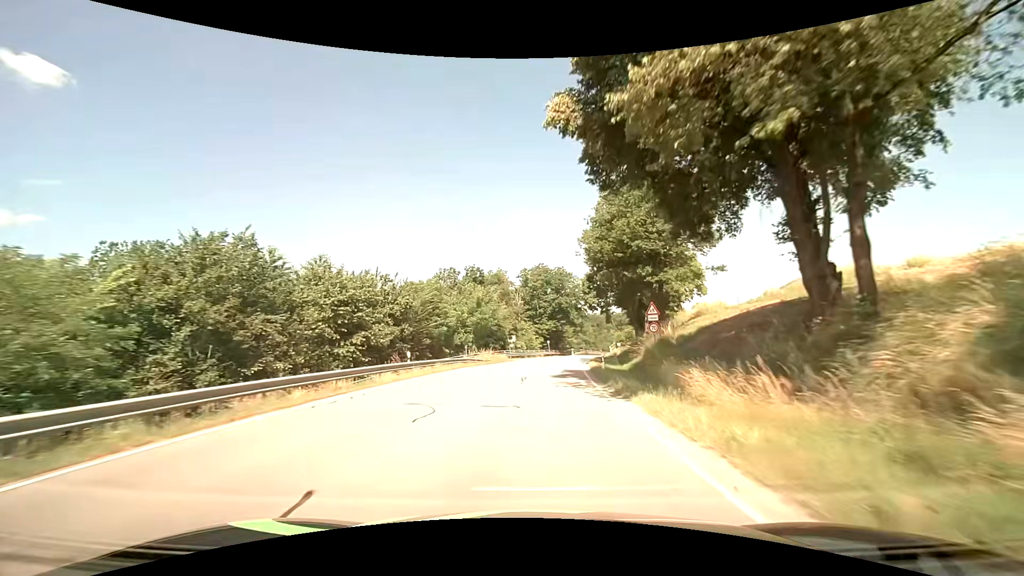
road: secondary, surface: asphalt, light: Day
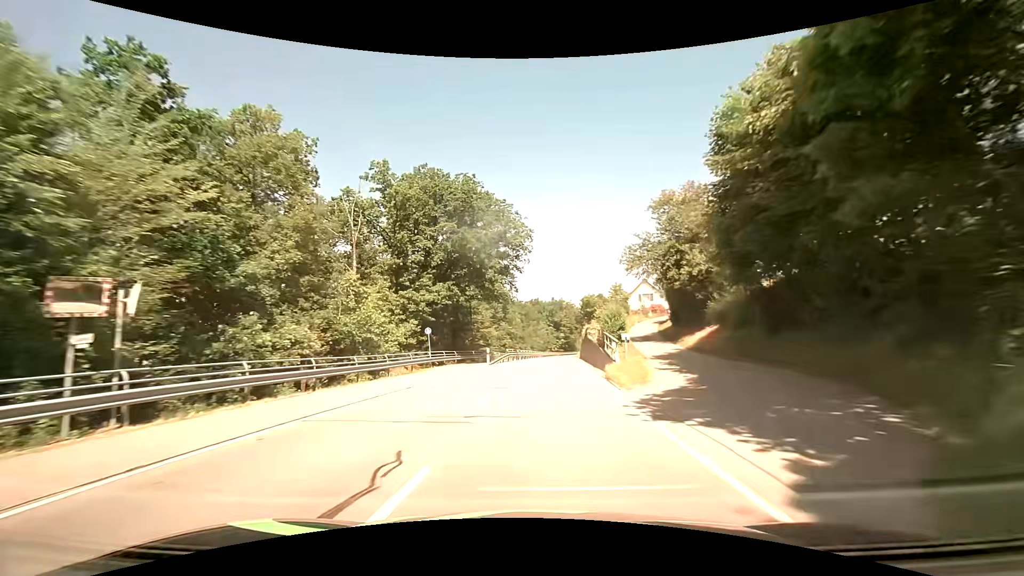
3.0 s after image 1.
(+4.2, +53.8) m; +9°
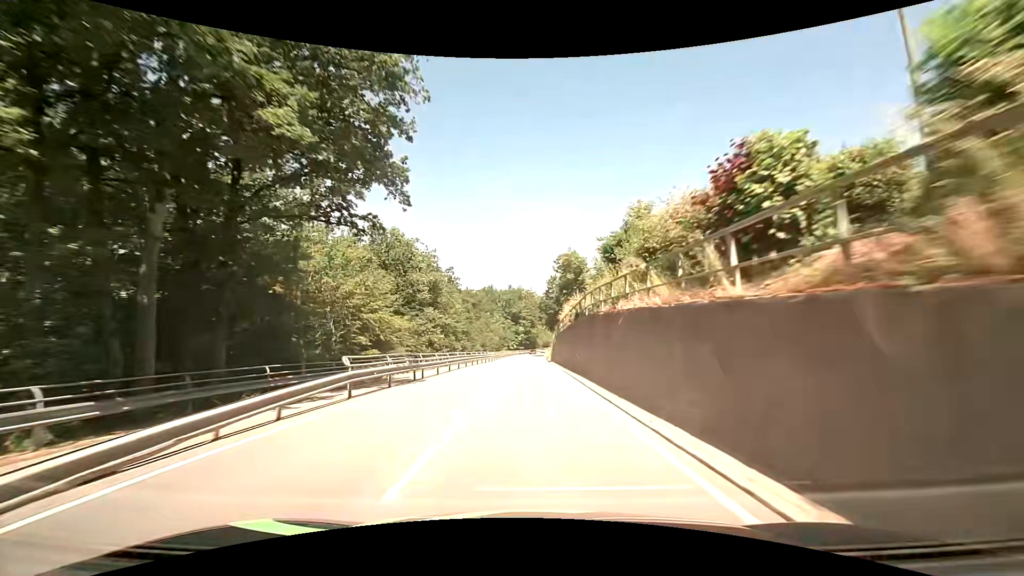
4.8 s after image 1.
(+1.5, +33.0) m; +4°
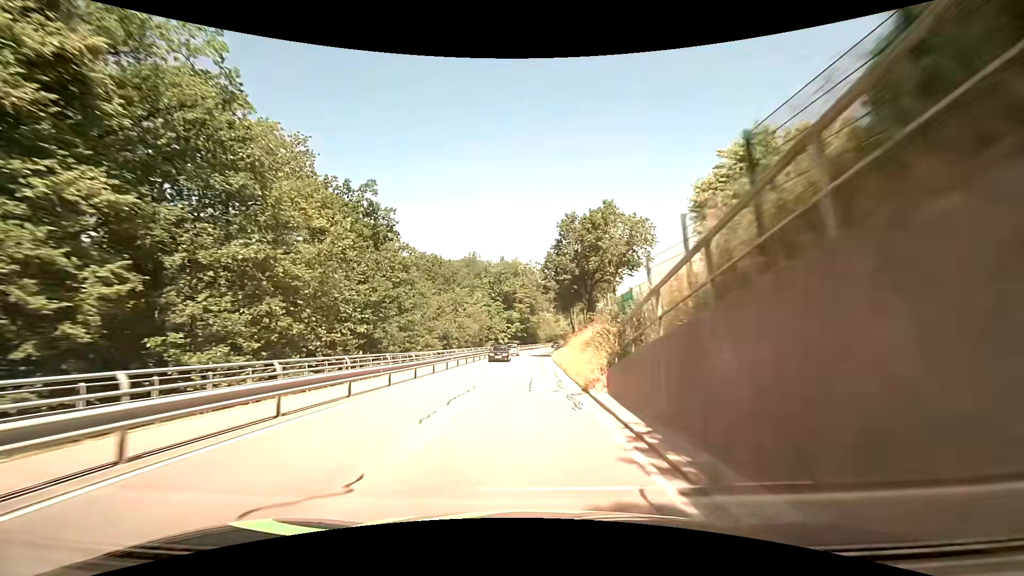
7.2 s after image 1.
(+0.5, +45.3) m; 0°
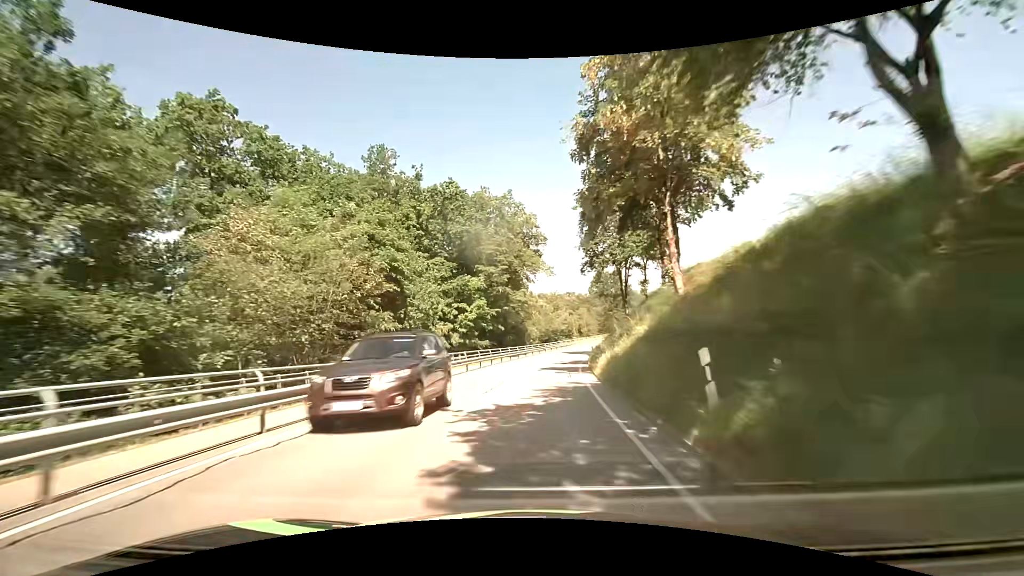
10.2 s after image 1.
(+0.6, +57.3) m; +1°
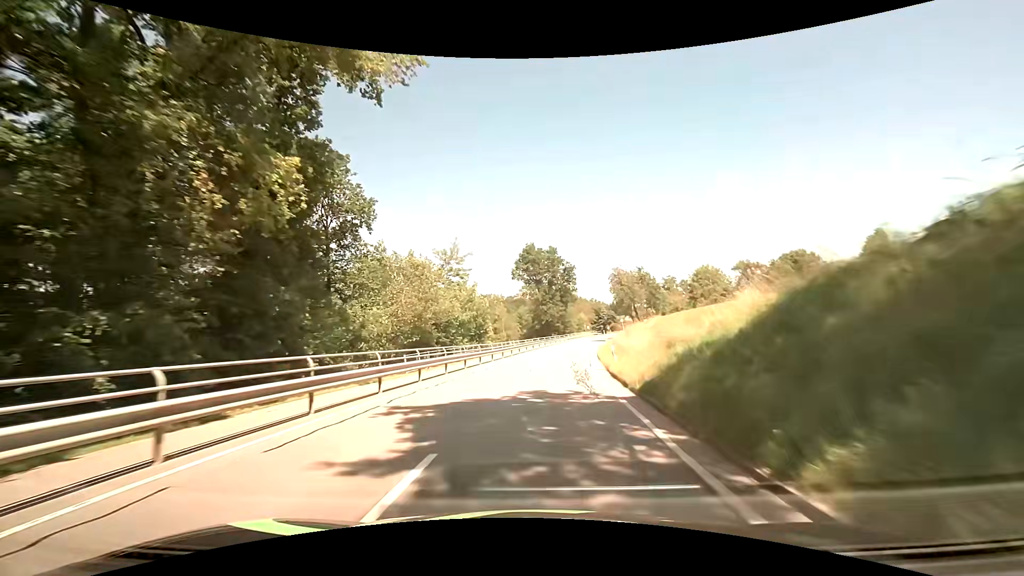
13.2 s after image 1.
(+4.3, +53.9) m; +10°
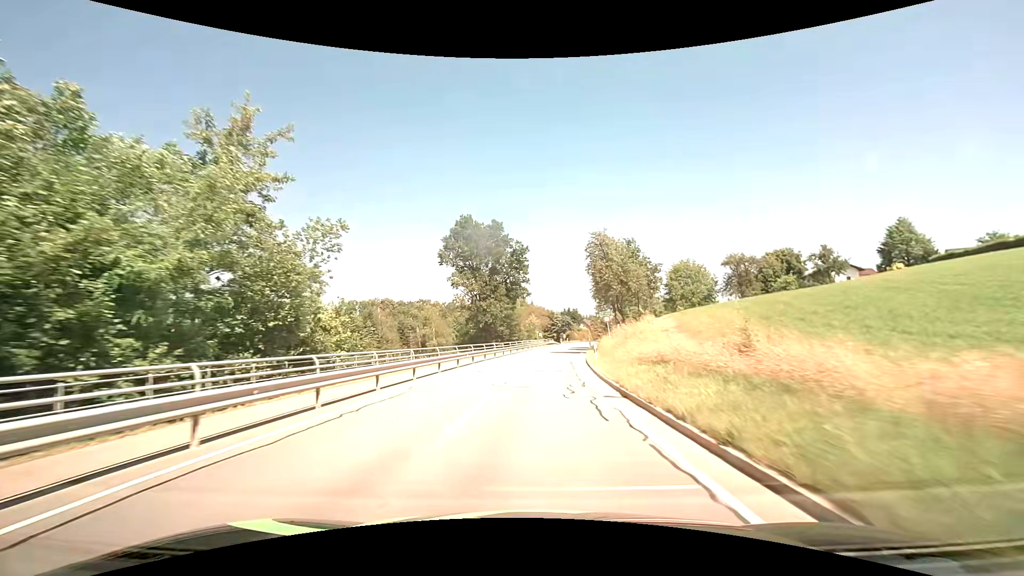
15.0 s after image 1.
(+1.7, +30.5) m; +6°
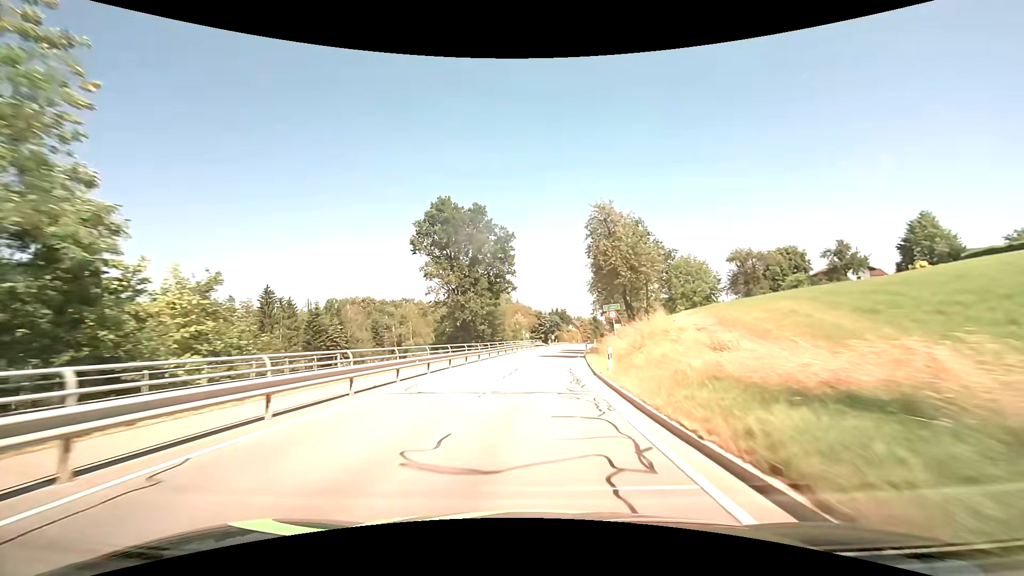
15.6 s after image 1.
(+0.2, +9.8) m; +2°
(0, +10) (+1, +20) (+1, +30) (+2, +40) (+3, +50) (+4, +60) (+6, +70) (+7, +80) (+9, +90) (+10, +99) m
